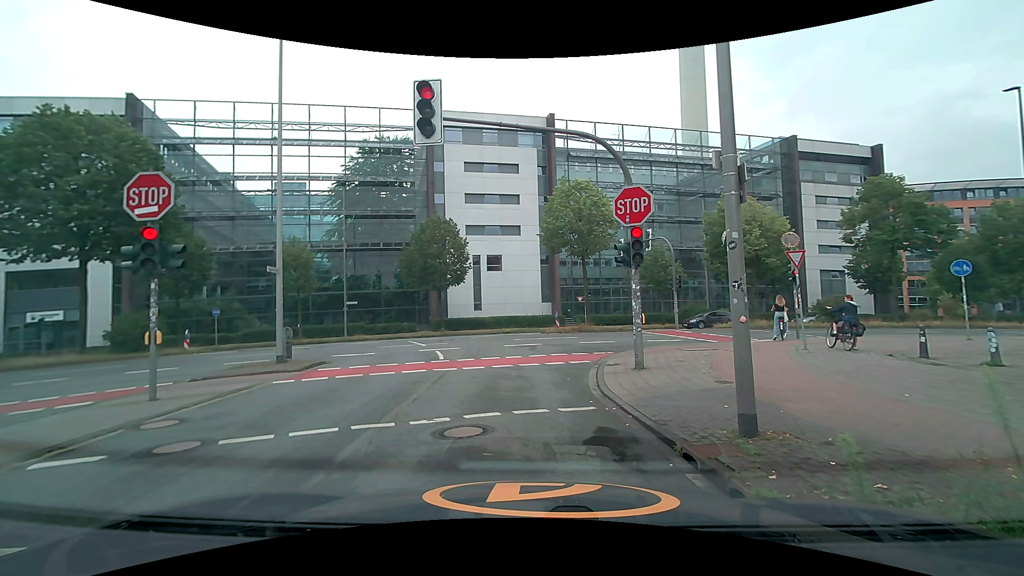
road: unclassified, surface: asphalt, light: Day
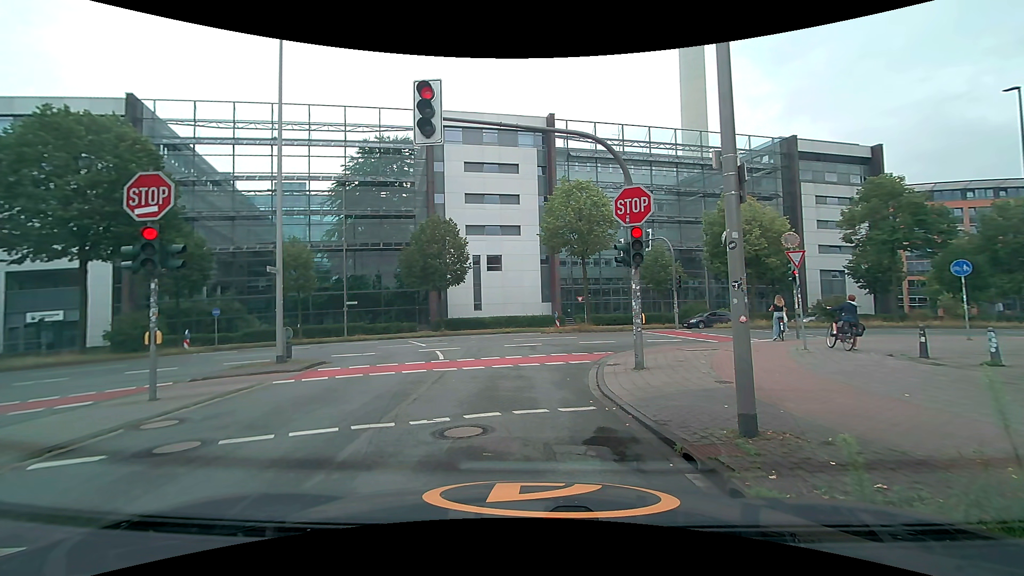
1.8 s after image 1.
(0.0, 0.0) m; 0°
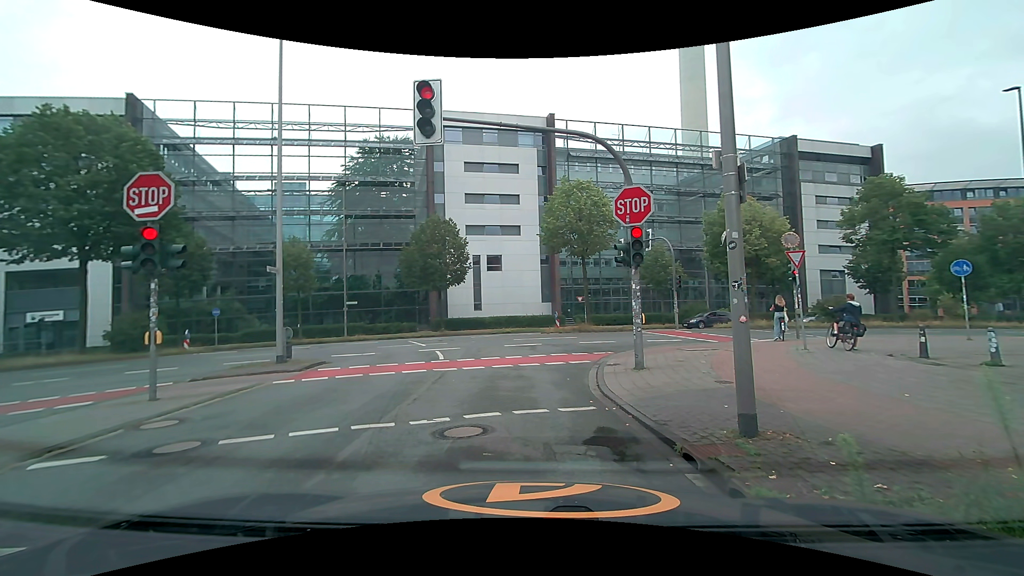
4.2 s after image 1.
(0.0, 0.0) m; 0°
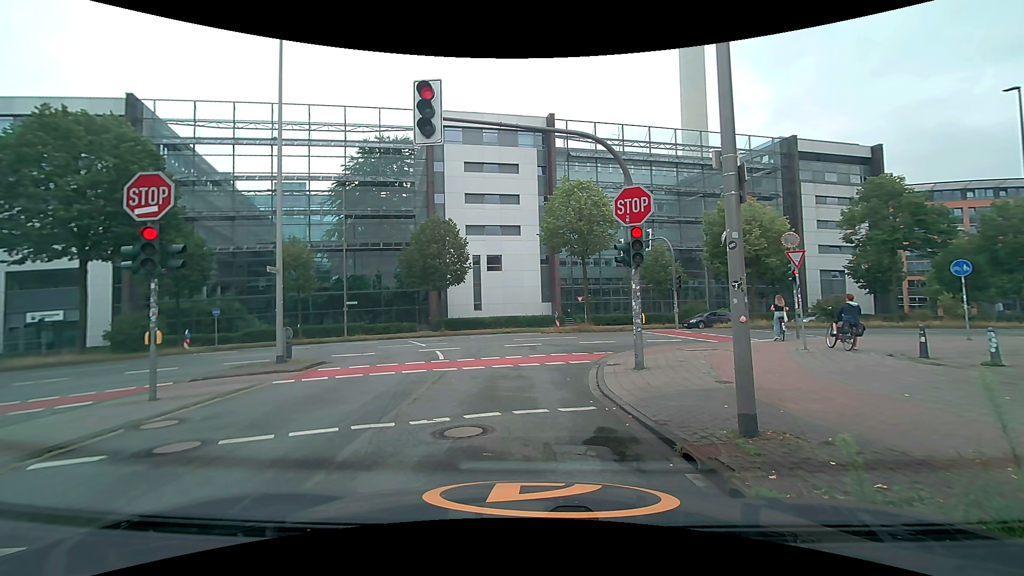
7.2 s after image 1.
(0.0, 0.0) m; 0°
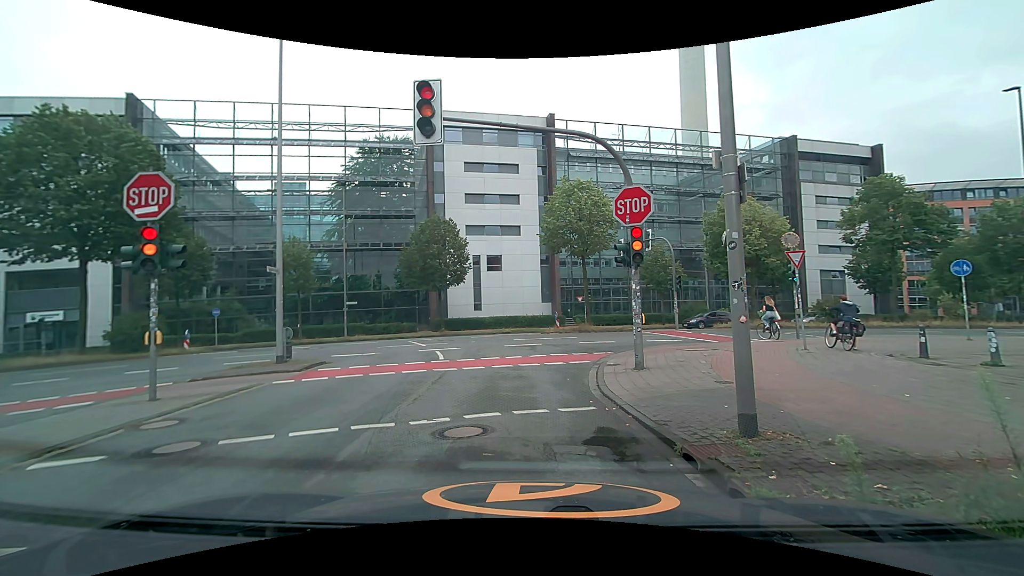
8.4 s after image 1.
(0.0, 0.0) m; 0°
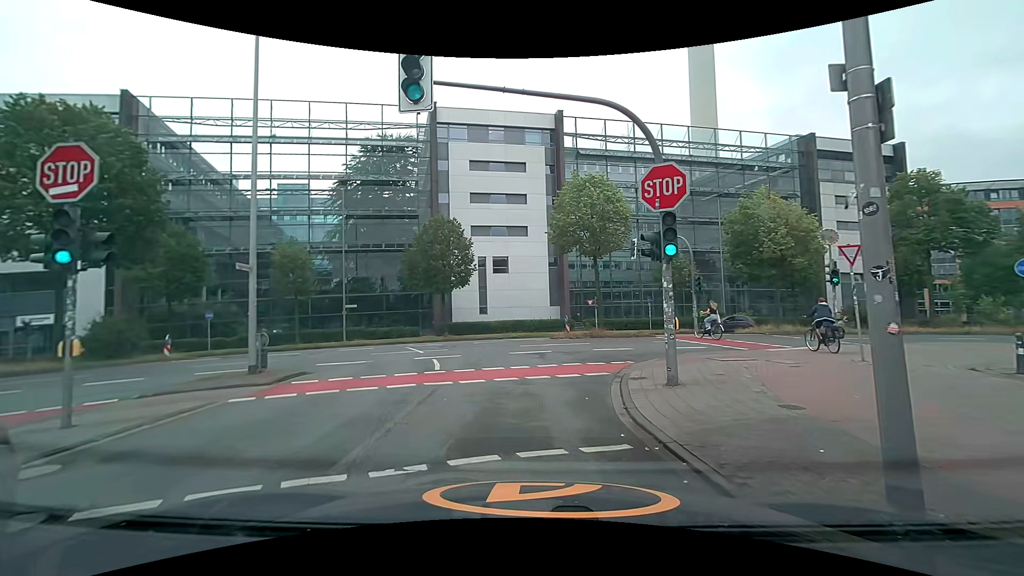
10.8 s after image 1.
(0.0, +2.1) m; -1°
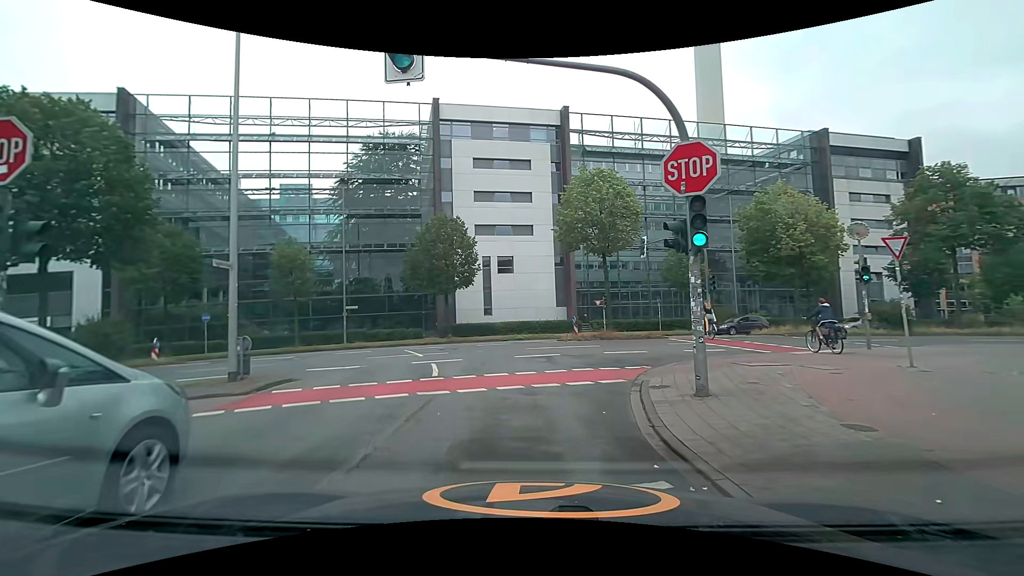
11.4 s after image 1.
(0.0, +1.2) m; -3°
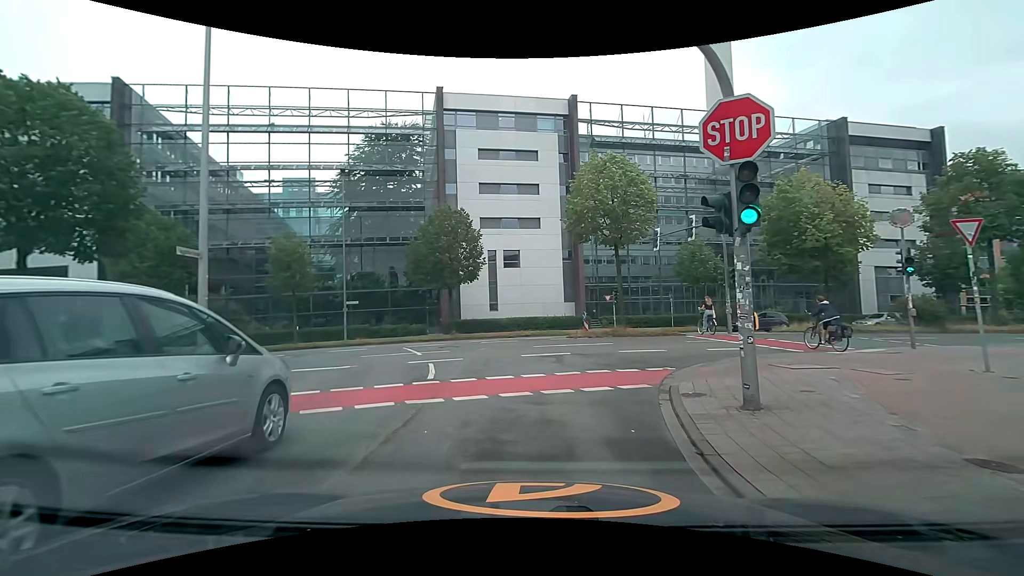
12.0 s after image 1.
(0.0, +1.5) m; 0°
